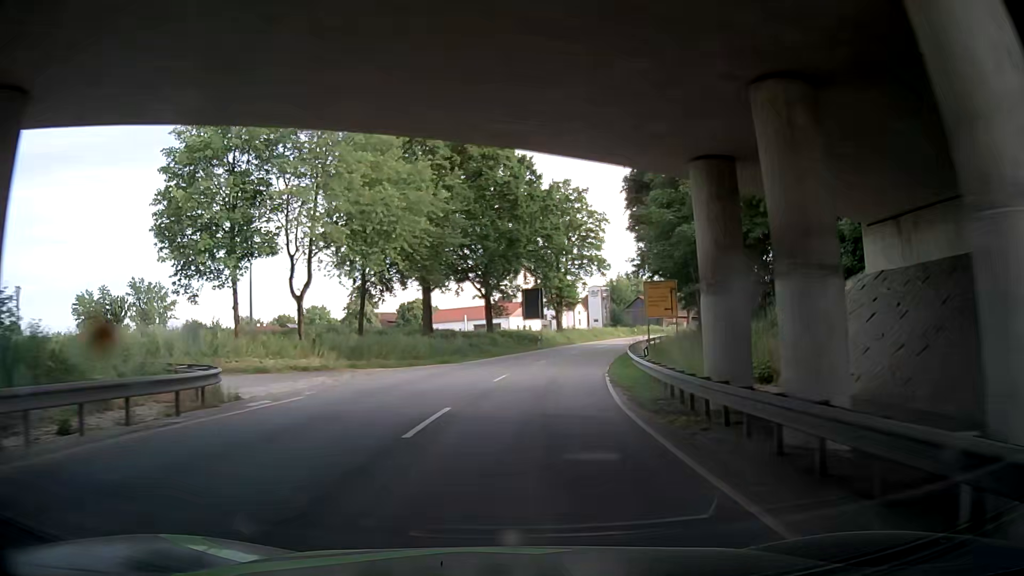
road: tertiary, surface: asphalt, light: Day
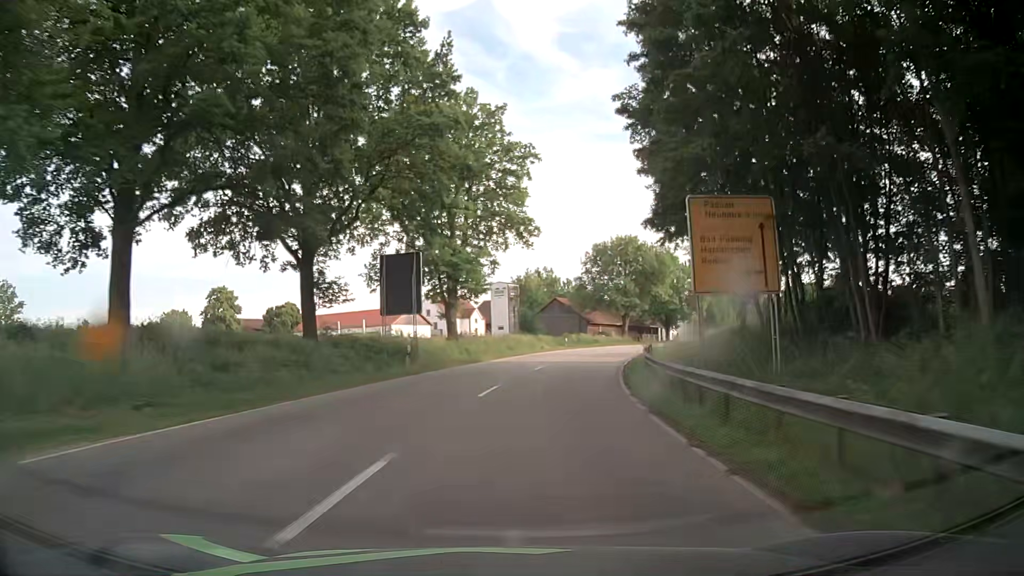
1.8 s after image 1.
(+1.2, +30.4) m; +9°
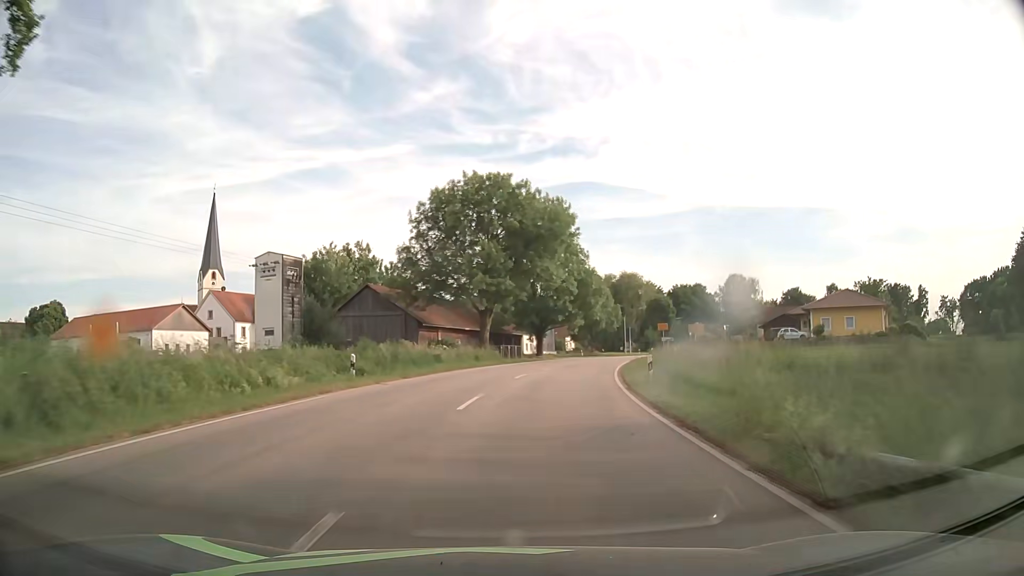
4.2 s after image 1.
(+4.6, +39.7) m; +14°
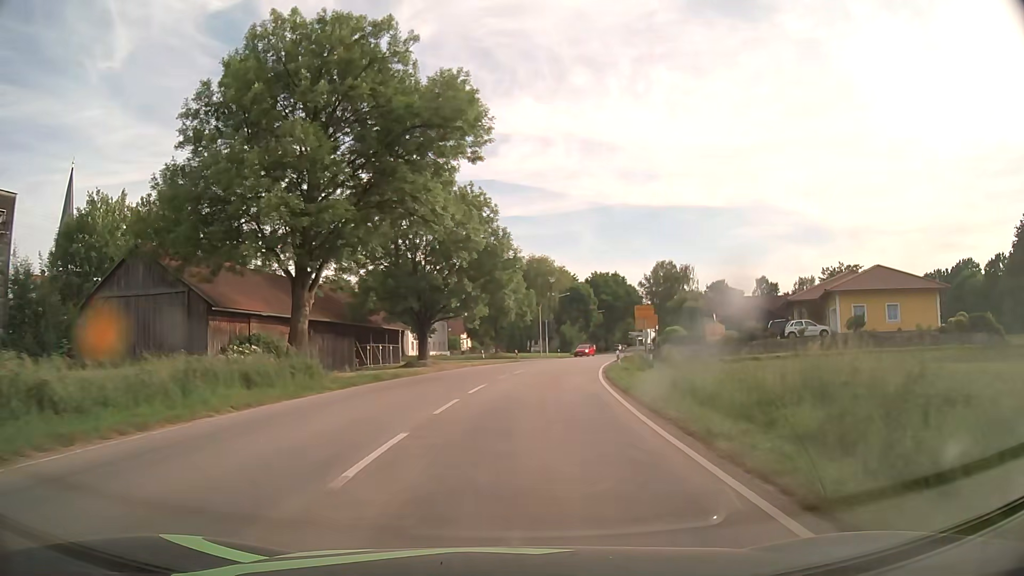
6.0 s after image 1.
(+2.2, +26.3) m; +9°
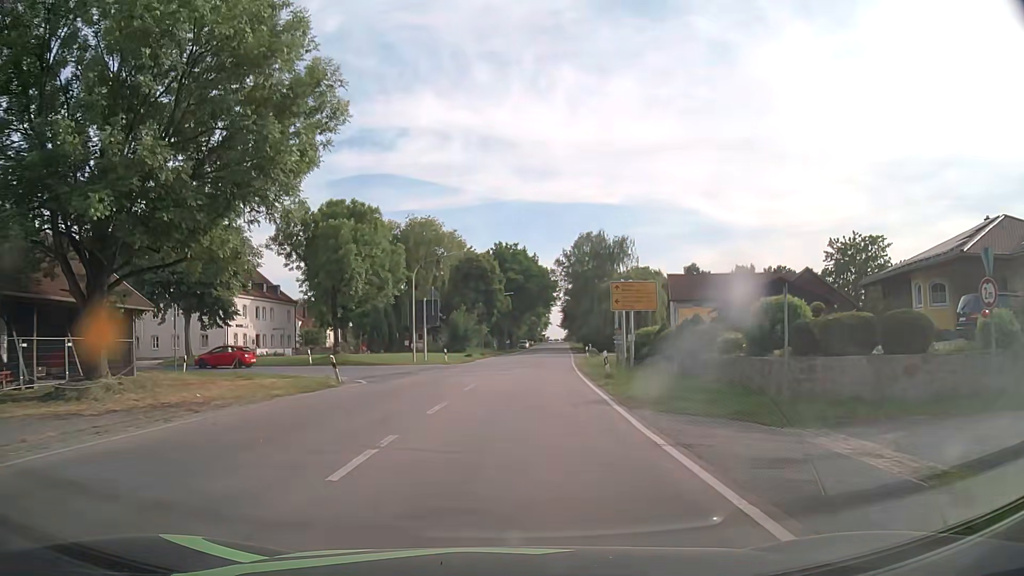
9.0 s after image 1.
(+2.9, +34.5) m; +9°
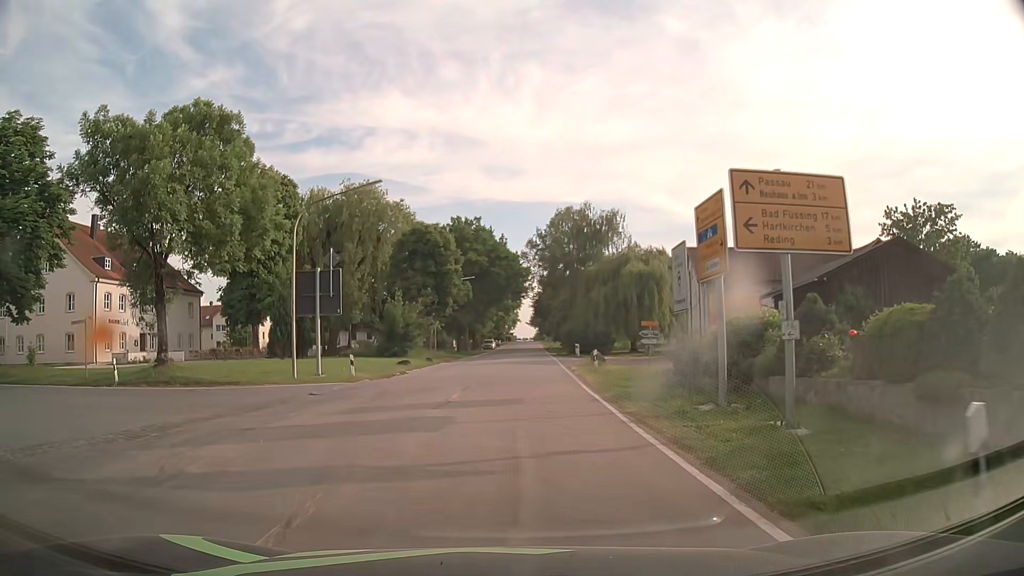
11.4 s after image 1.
(+0.6, +19.6) m; +3°
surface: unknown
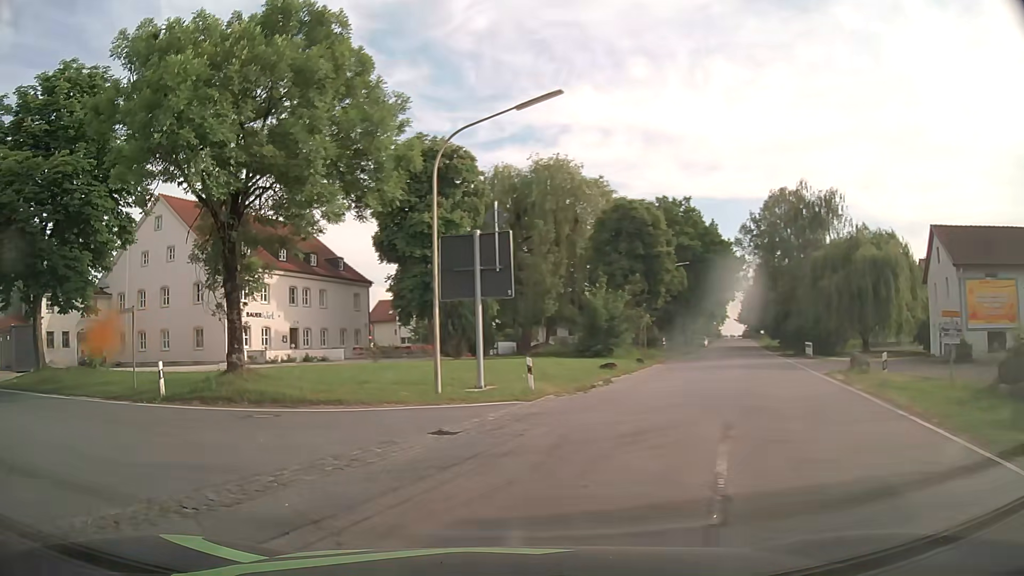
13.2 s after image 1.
(-0.8, +9.1) m; -19°
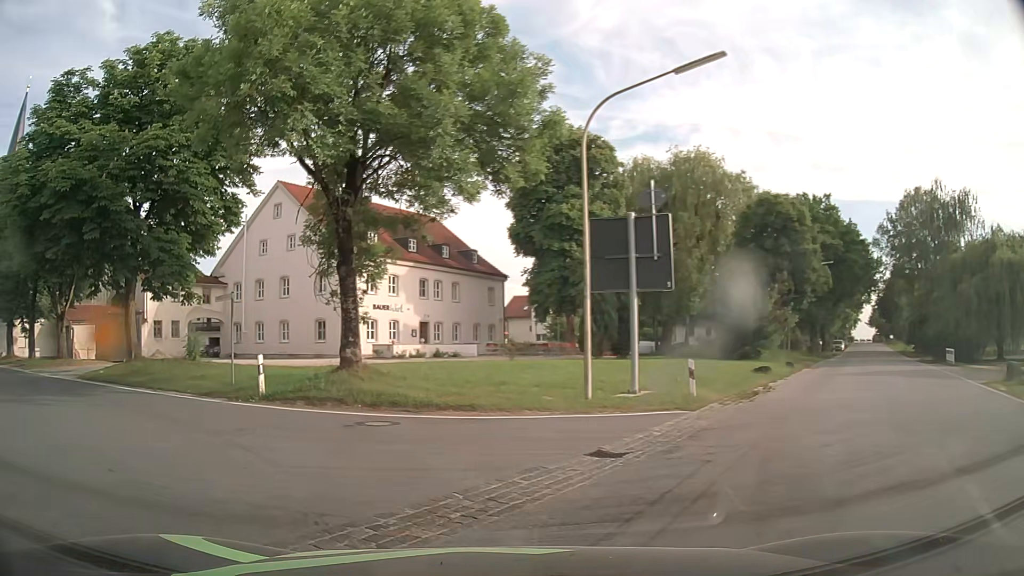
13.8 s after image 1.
(-0.2, +2.4) m; -9°
(-4, +9) (-11, +16) (-19, +21) (-28, +26) (-37, +32) (-45, +37) (-54, +41) (-63, +46) (-72, +51) (-81, +55) m
